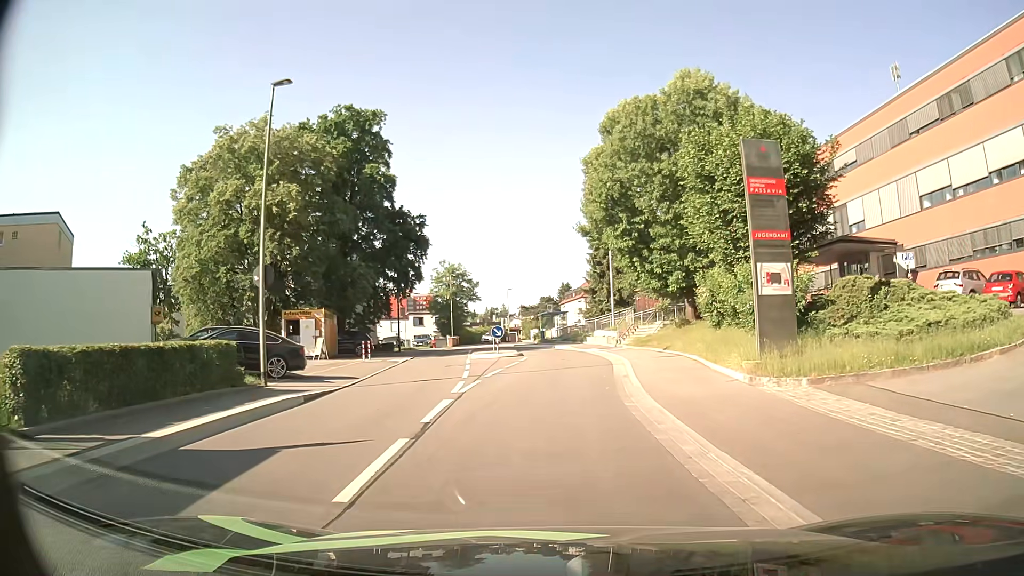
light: Day
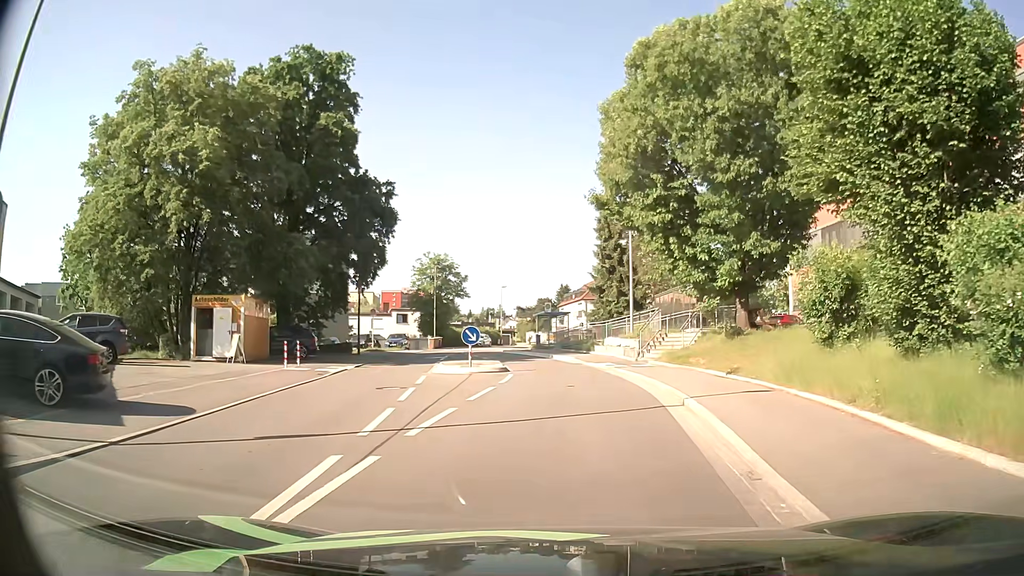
(0.0, +10.2) m; 0°
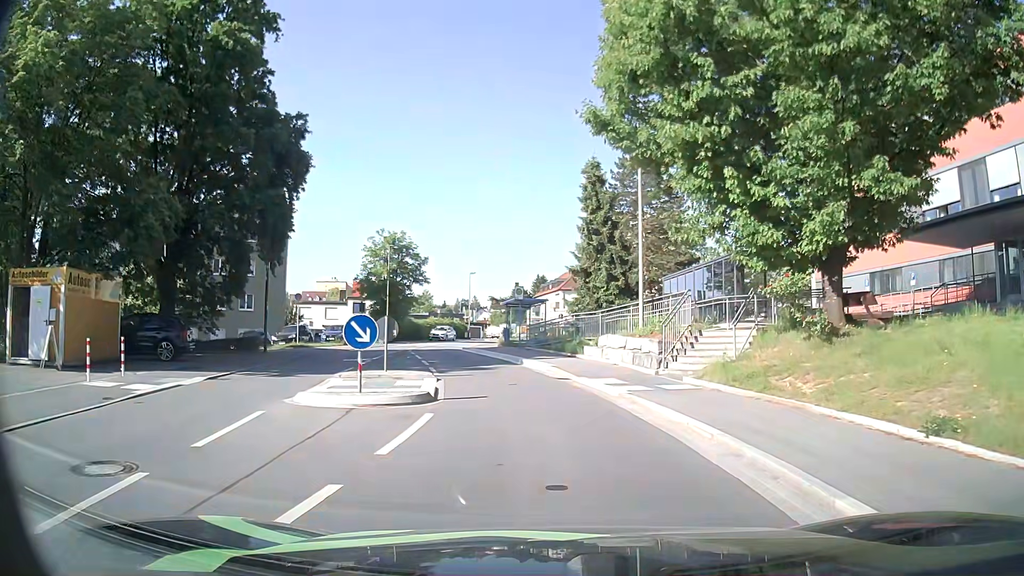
(+0.2, +10.6) m; +3°
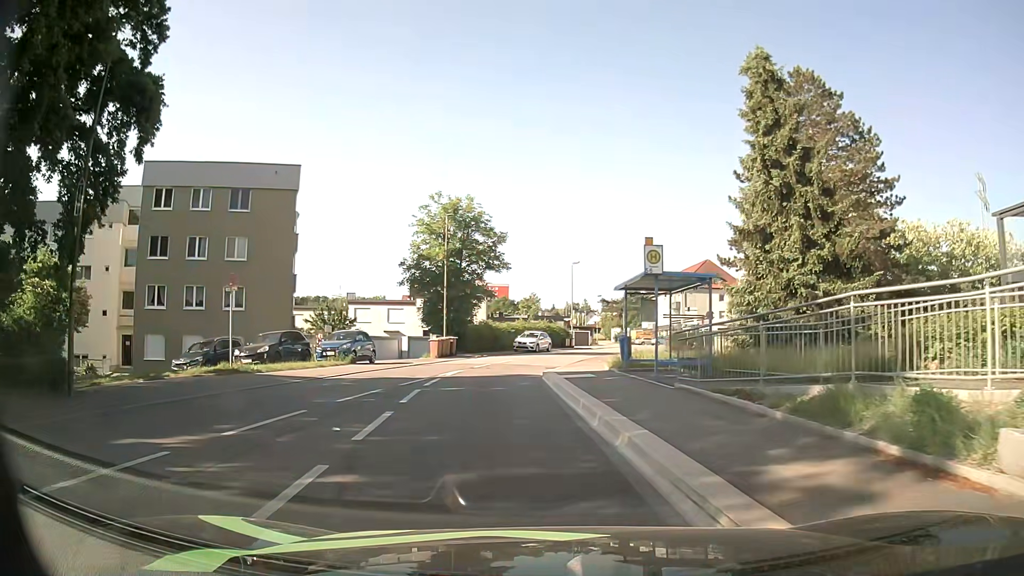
(-1.4, +18.9) m; -10°
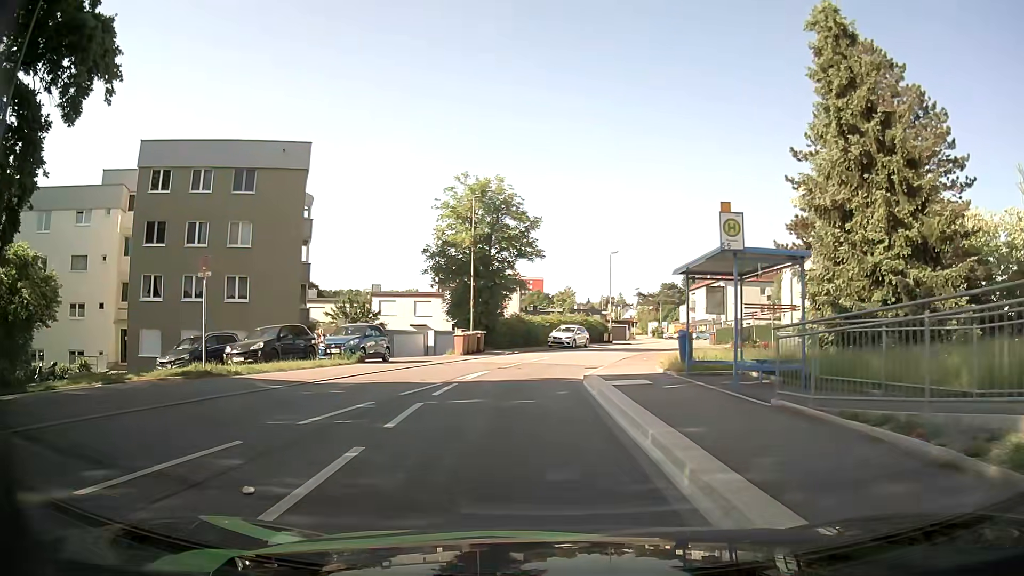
(-0.1, +3.9) m; -3°
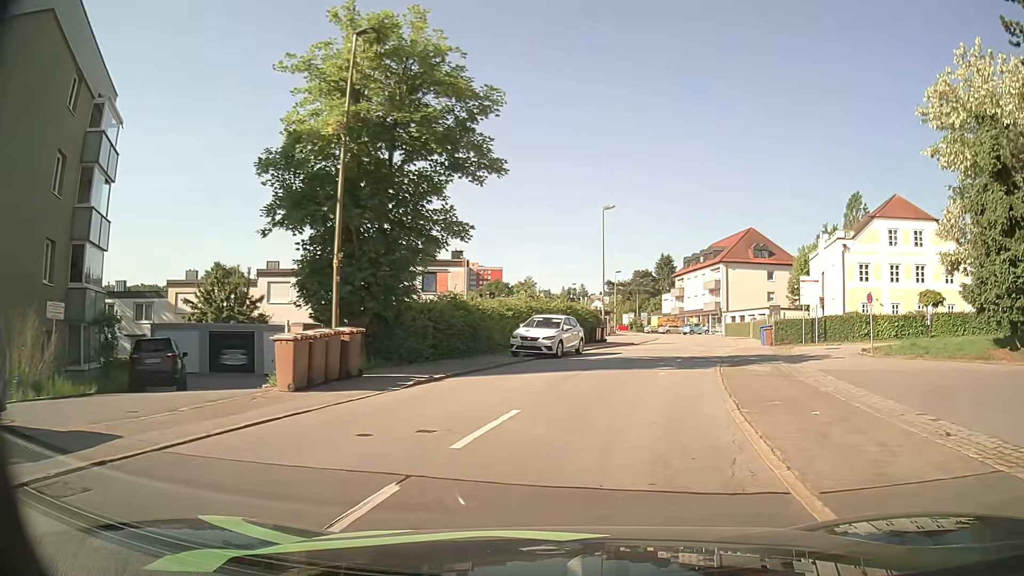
(-0.1, +20.6) m; +5°
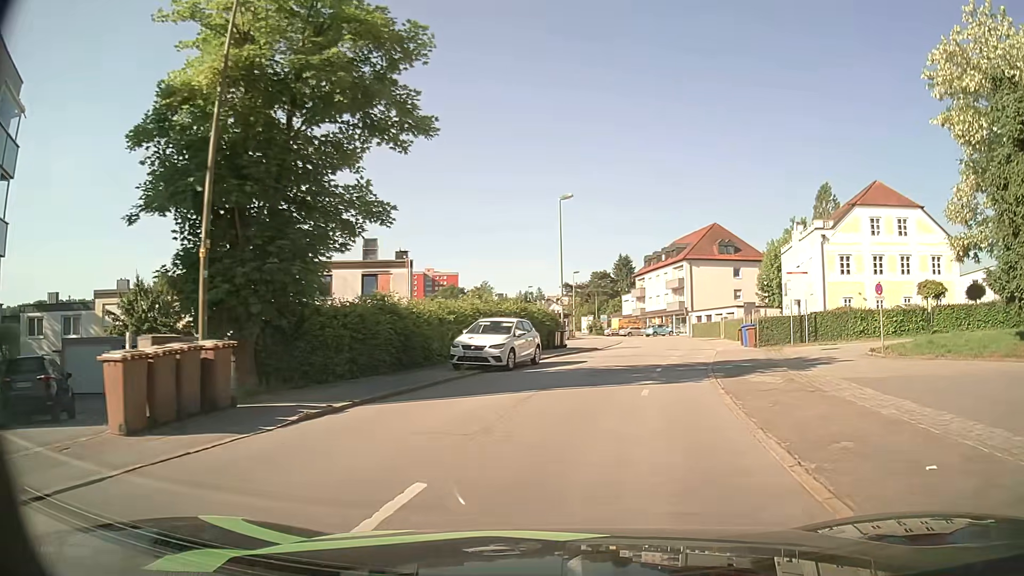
(+0.1, +4.3) m; +3°
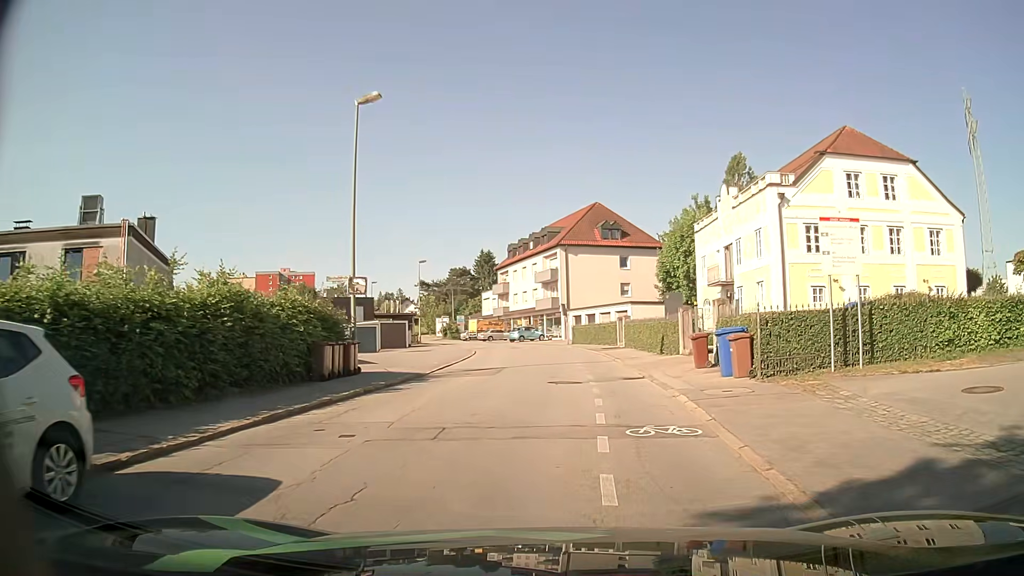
(+2.1, +16.9) m; +12°
(0, +10) (0, +20) (0, +30) (-1, +40) (-2, +50) (-4, +60) (-8, +69) (-12, +78) (-16, +87) (-20, +96) m
